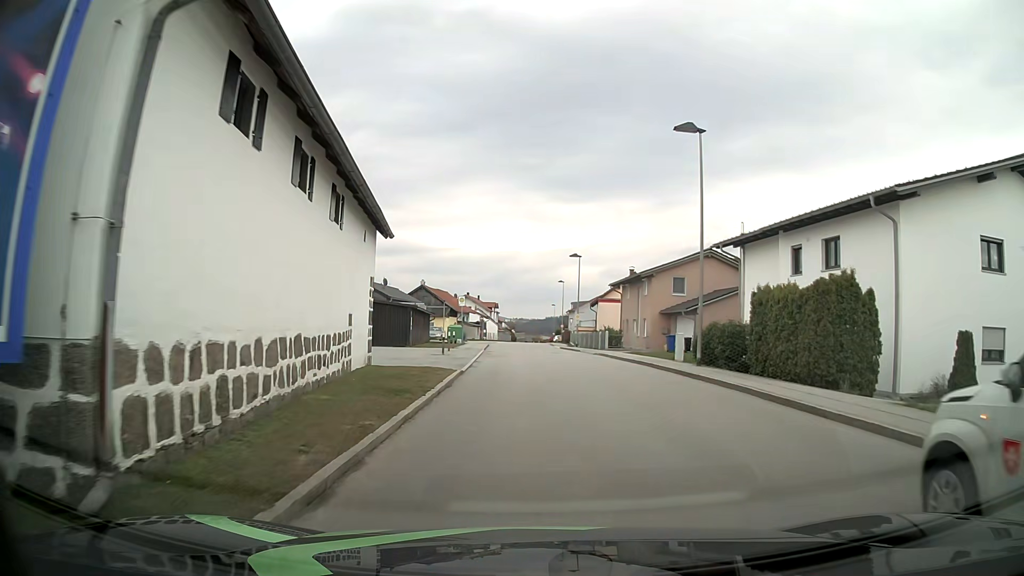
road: unclassified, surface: asphalt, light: Day
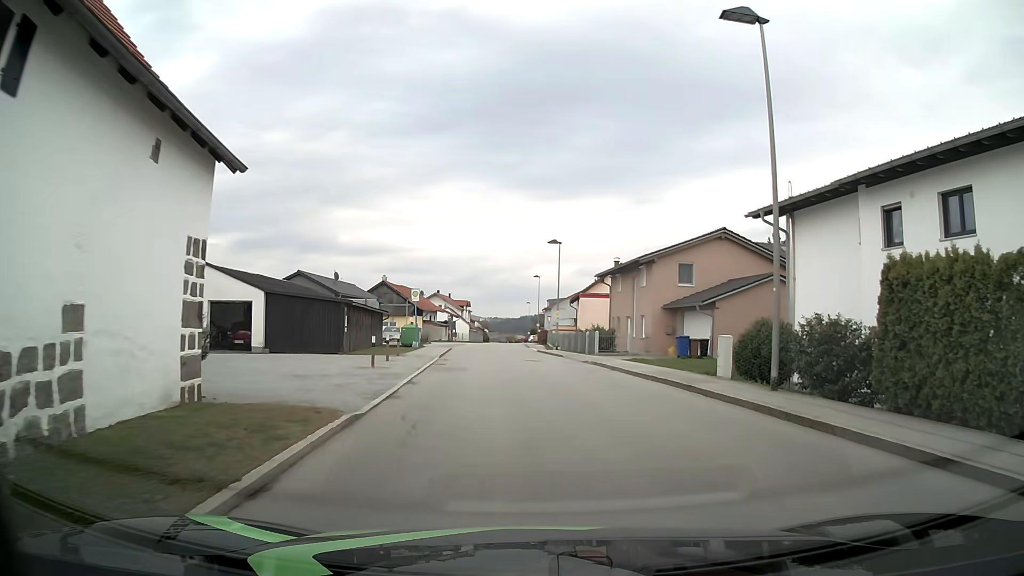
(+0.1, +9.1) m; +2°
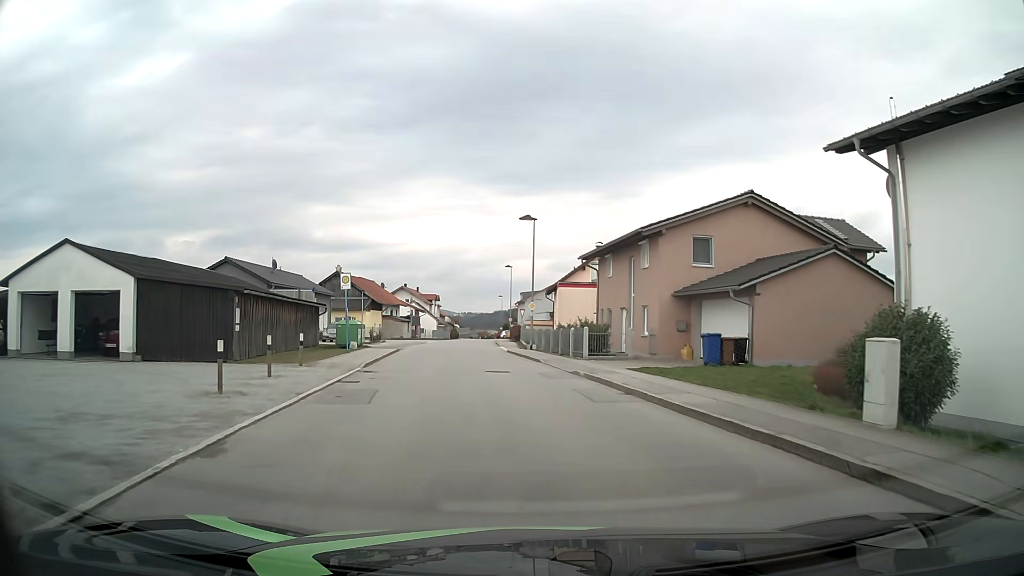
(+0.2, +9.1) m; +3°
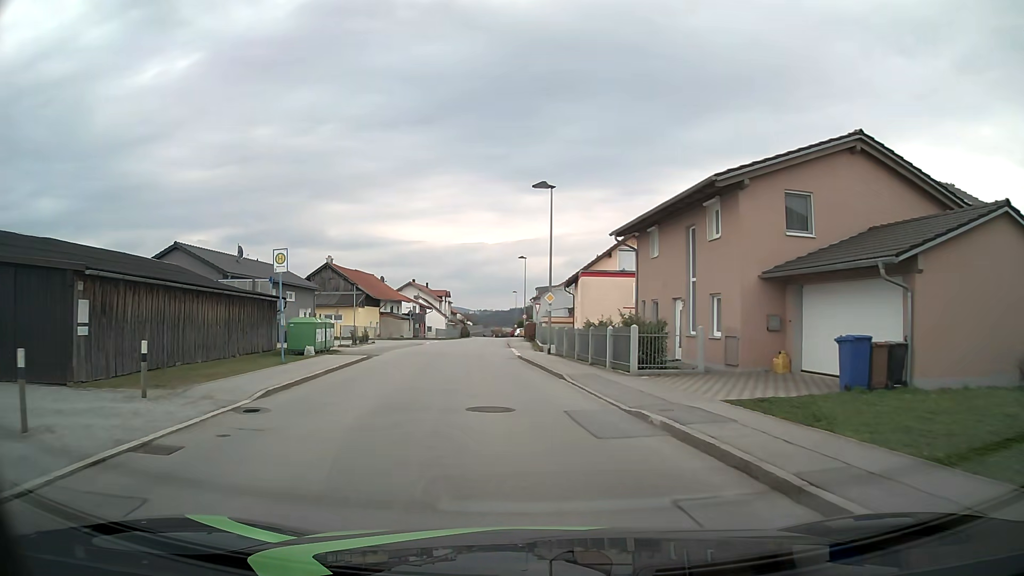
(-0.1, +9.1) m; -1°
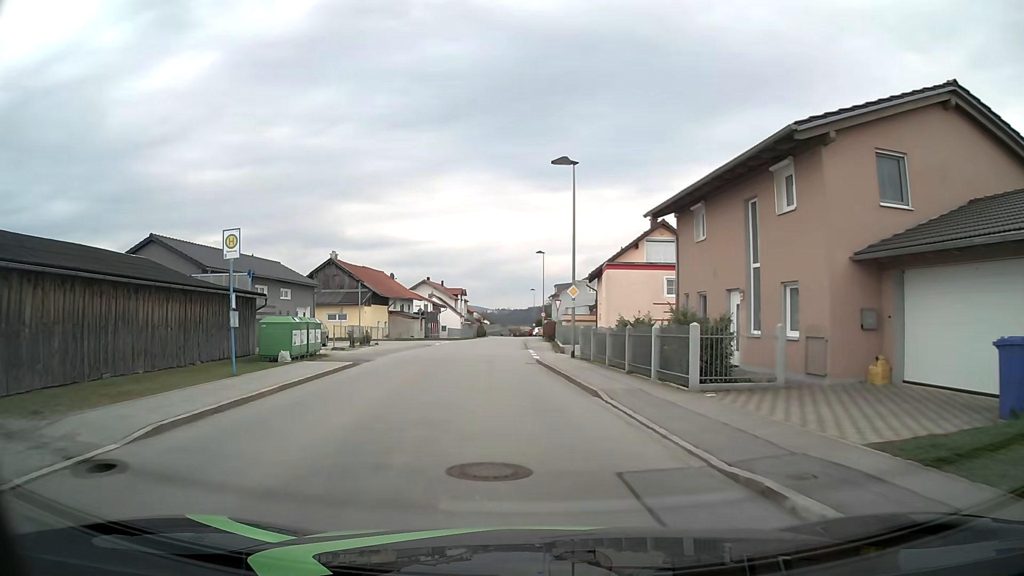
(-0.1, +4.6) m; -2°
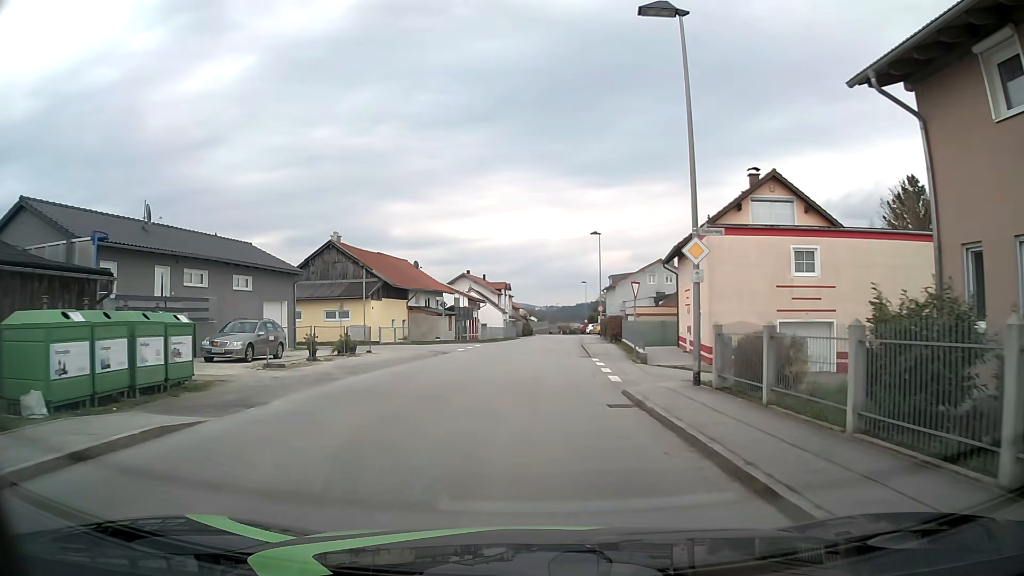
(-0.5, +13.7) m; -4°
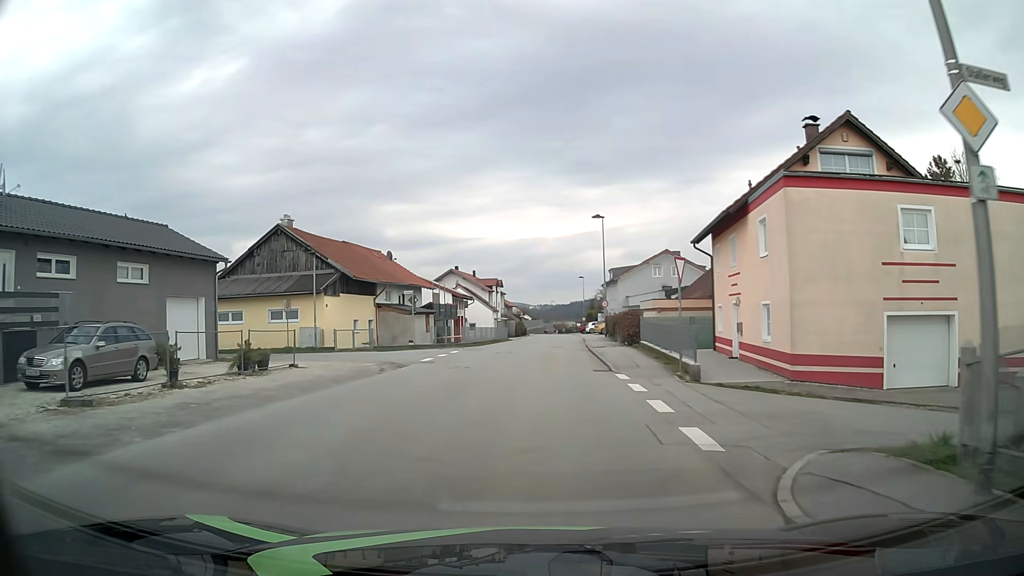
(0.0, +9.2) m; +1°
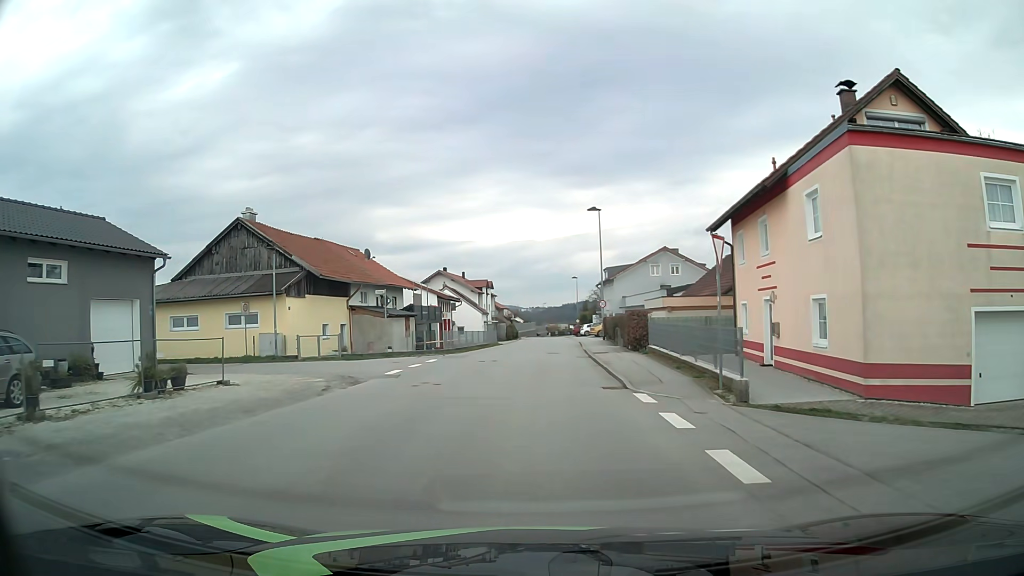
(0.0, +4.6) m; 0°
(0, +10) (0, +20) (+1, +30) (+1, +40) (+1, +50) (+2, +60) (+2, +70) (+2, +80) (+2, +90) (+2, +100) m
